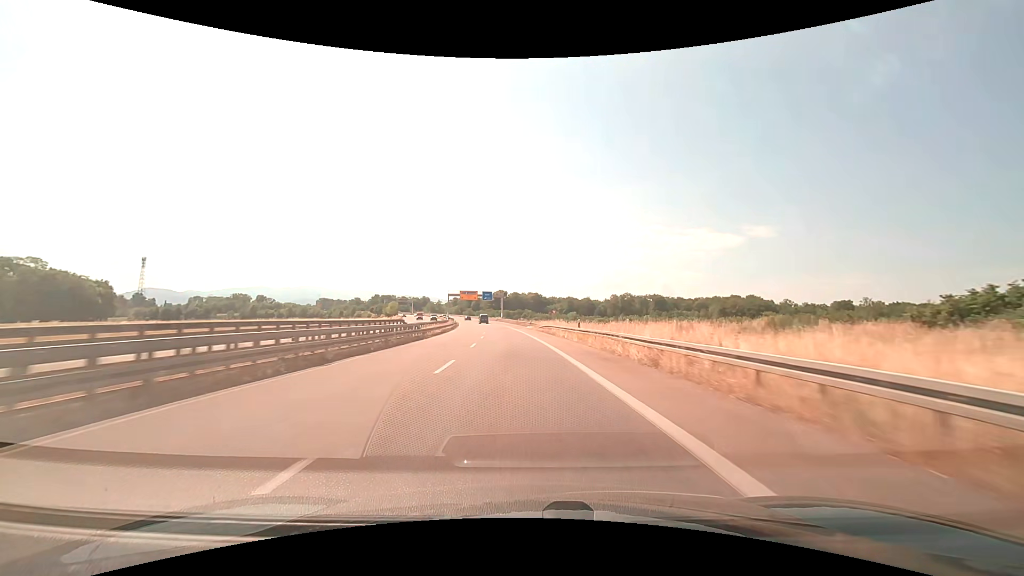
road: trunk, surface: asphalt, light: Day
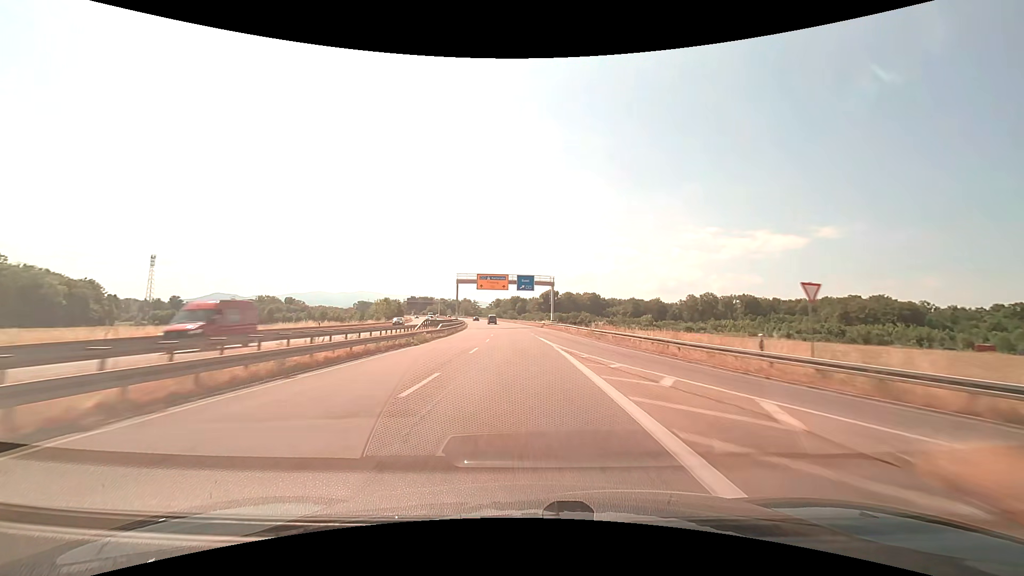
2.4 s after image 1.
(-3.4, +64.0) m; -6°
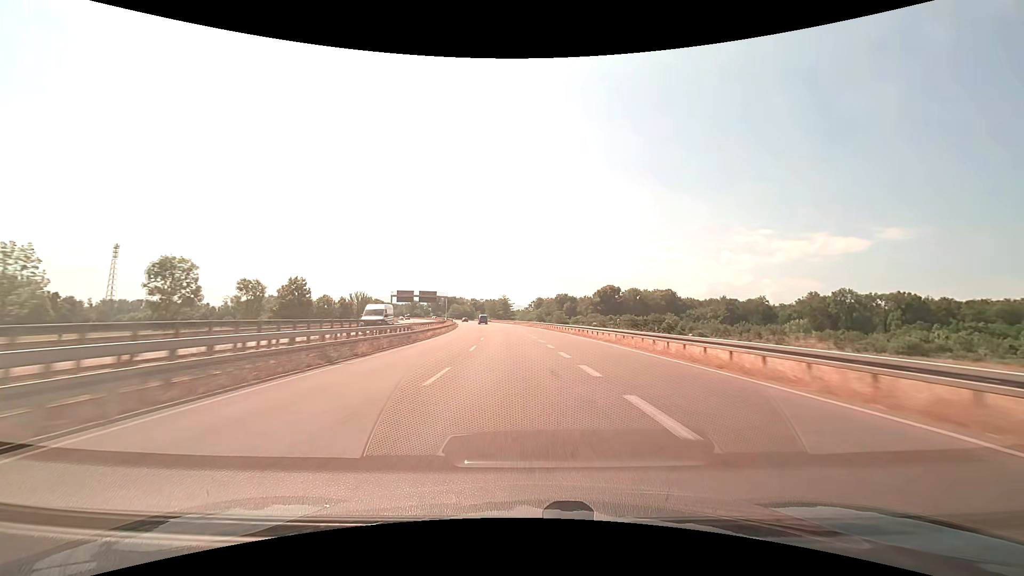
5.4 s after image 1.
(-4.4, +83.3) m; -5°
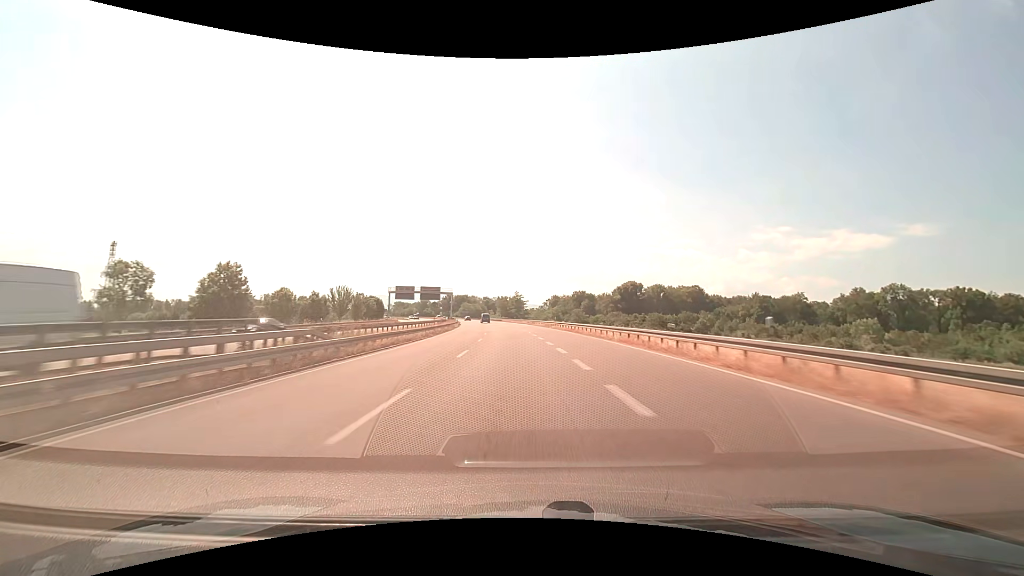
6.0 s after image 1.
(-0.2, +17.1) m; -1°
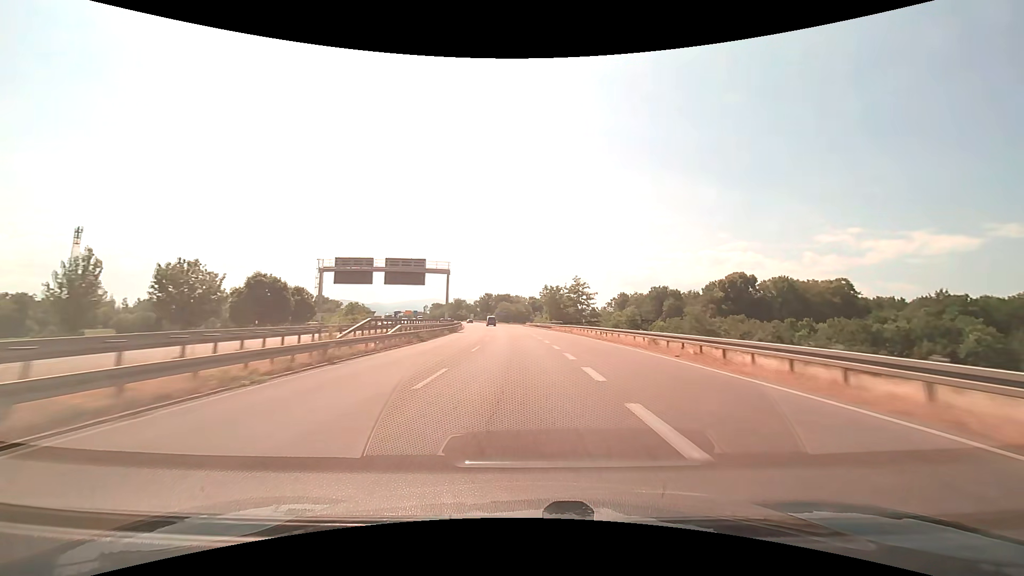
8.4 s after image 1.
(-3.7, +67.7) m; -6°
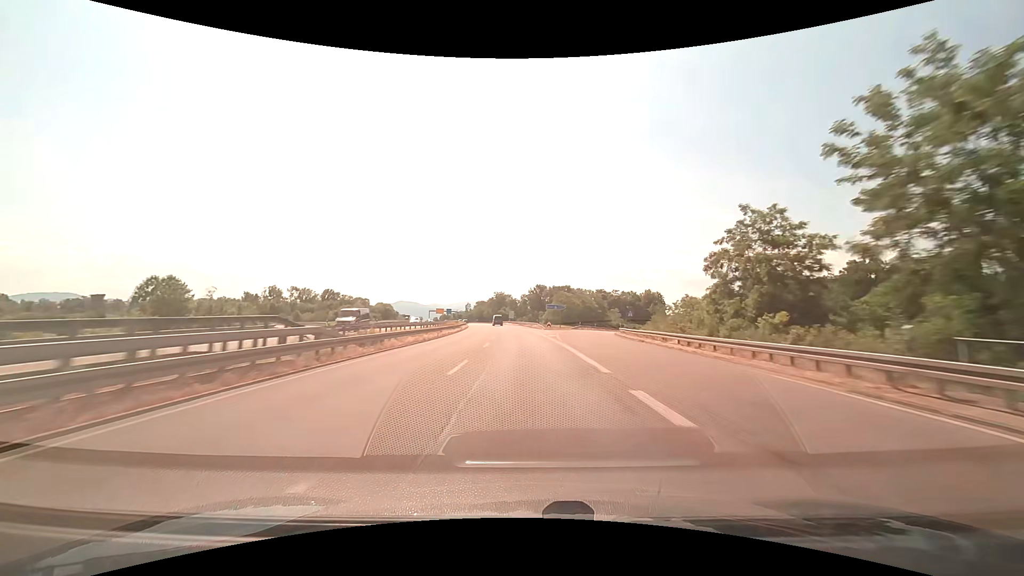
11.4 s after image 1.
(-4.5, +82.2) m; -6°
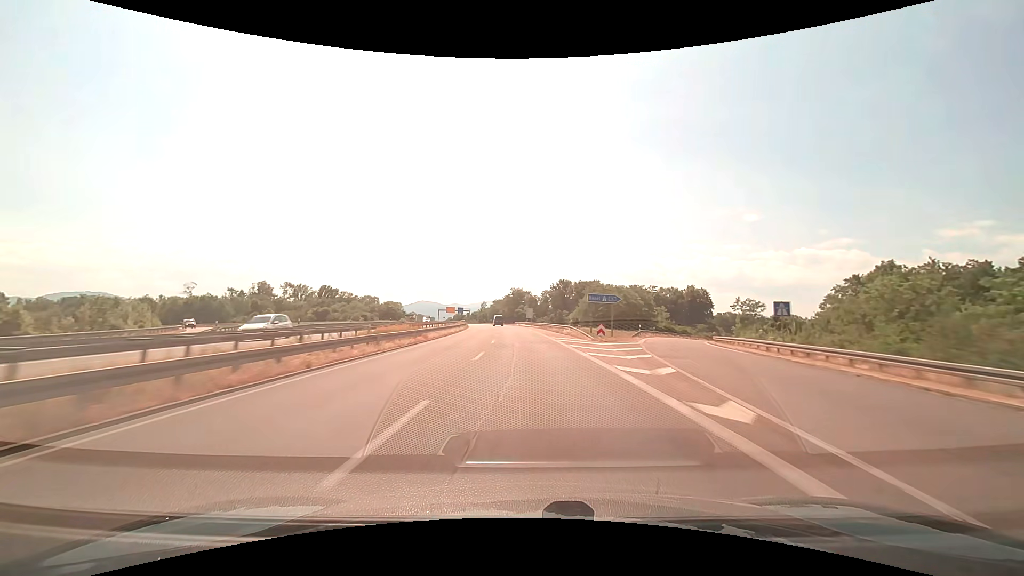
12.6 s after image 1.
(-0.7, +32.1) m; -2°
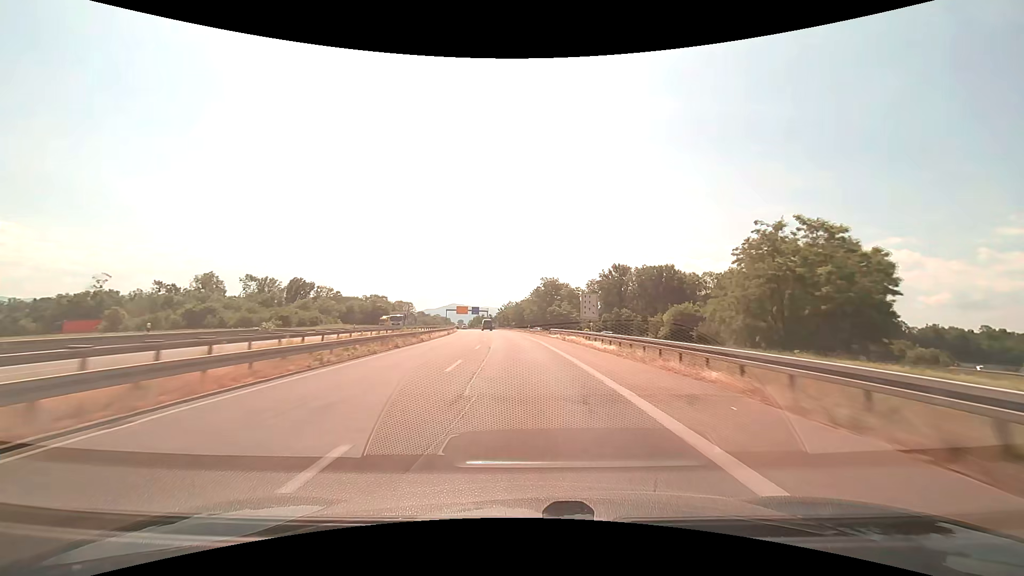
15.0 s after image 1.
(-2.0, +62.9) m; -4°
(0, +10) (0, +20) (-1, +30) (-1, +40) (-2, +50) (-3, +60) (-4, +70) (-5, +80) (-6, +90) (-7, +100) m
